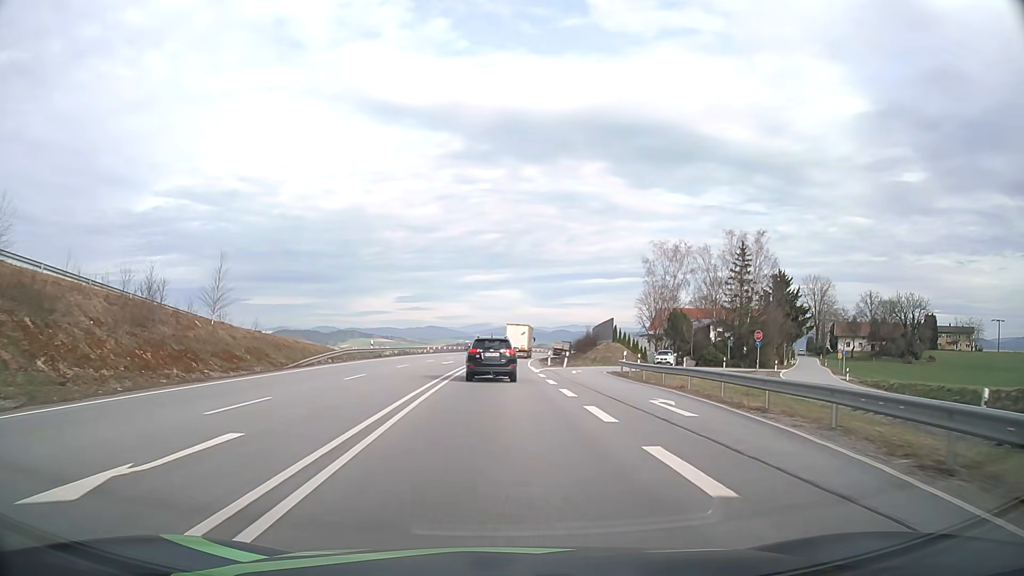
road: primary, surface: asphalt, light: Day
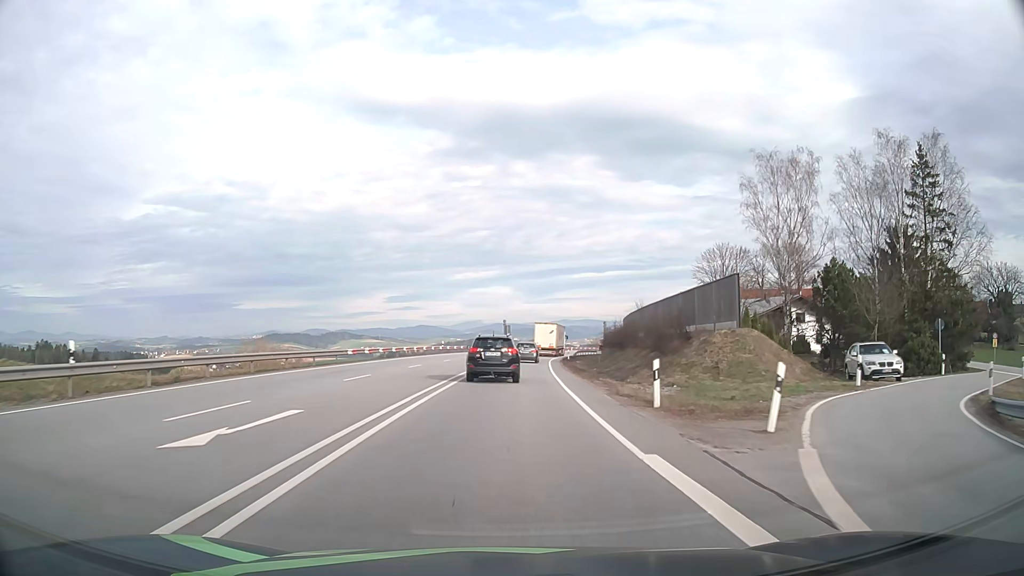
(-0.1, +37.8) m; +1°
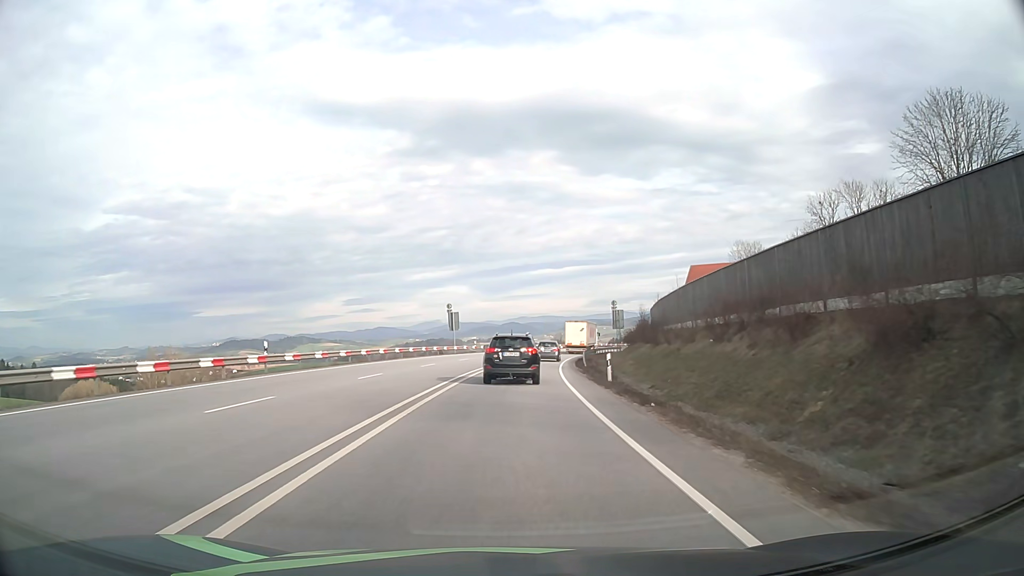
(+1.2, +46.5) m; +3°
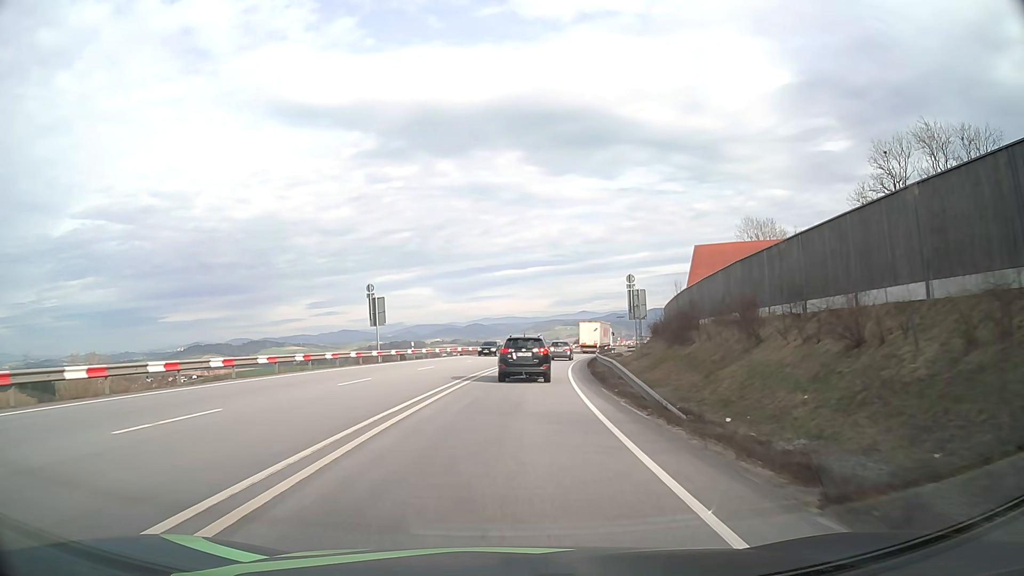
(+0.7, +27.1) m; +3°
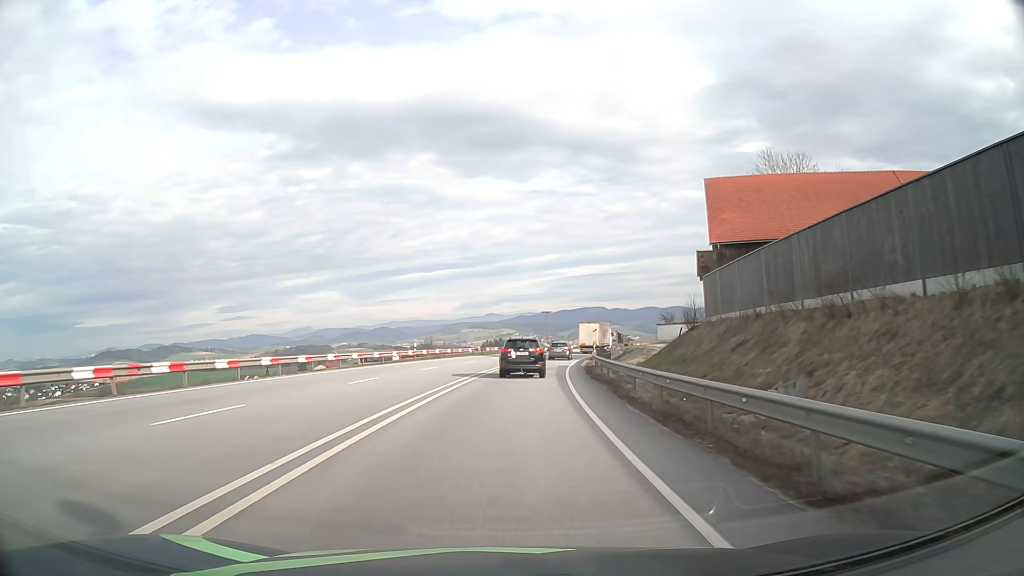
(+2.9, +46.3) m; +8°
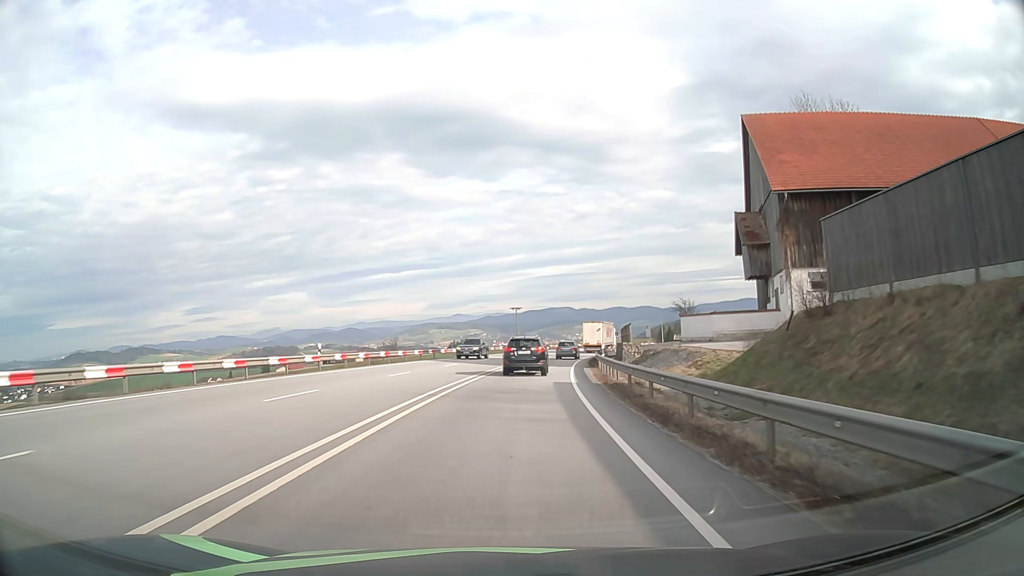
(+0.5, +19.2) m; +3°
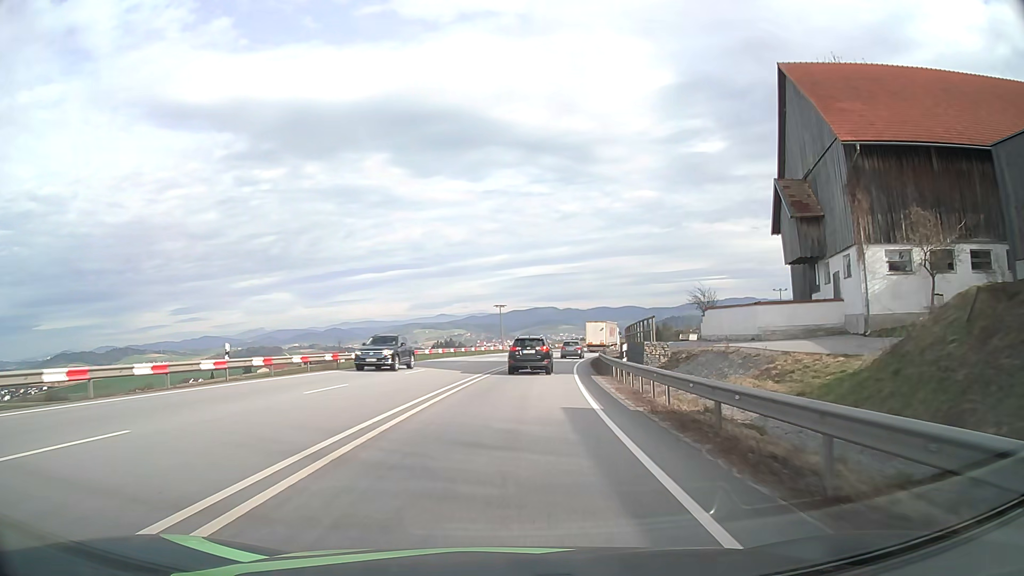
(+0.1, +9.7) m; +1°
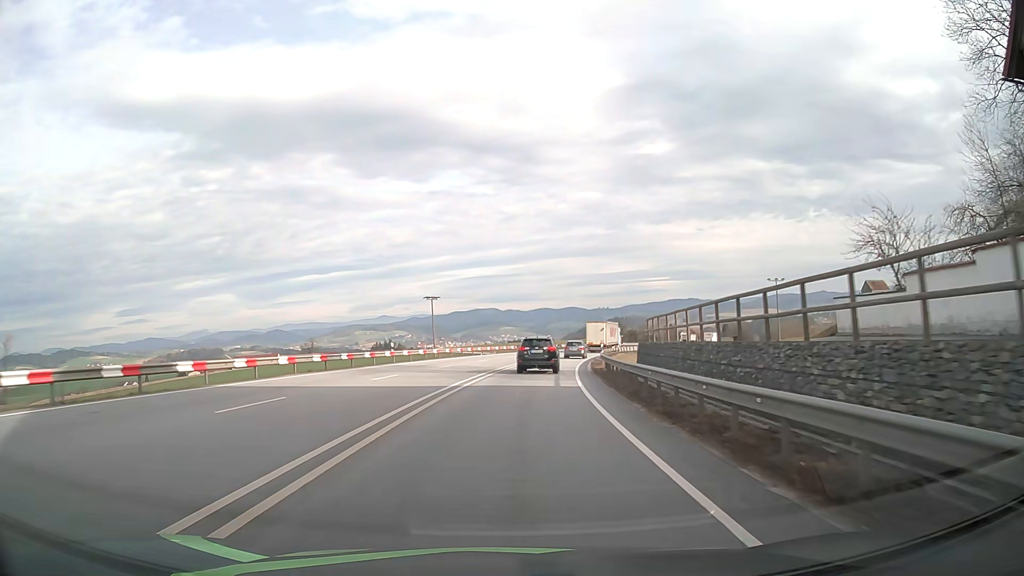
(+1.2, +29.0) m; +5°
(0, +10) (+1, +20) (+2, +30) (+3, +40) (+4, +50) (+6, +60) (+8, +69) (+10, +79) (+13, +89) (+15, +98) m
